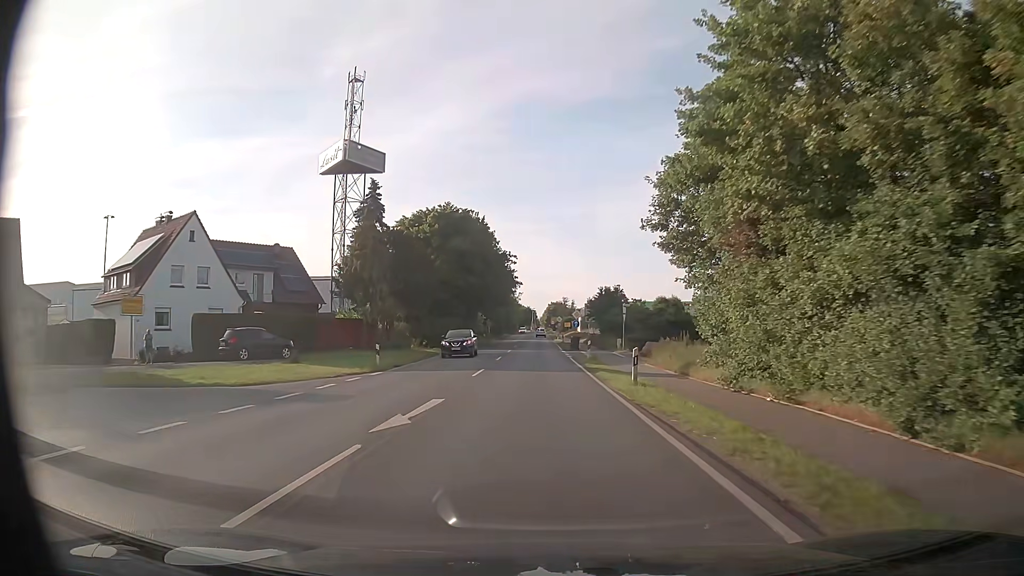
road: secondary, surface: asphalt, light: Day
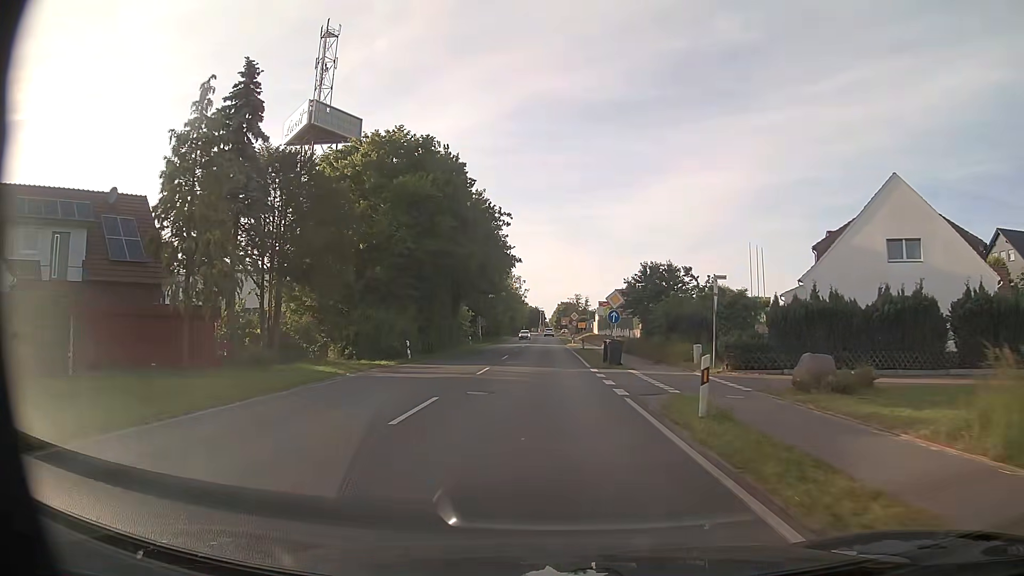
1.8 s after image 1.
(-0.2, +24.5) m; -1°
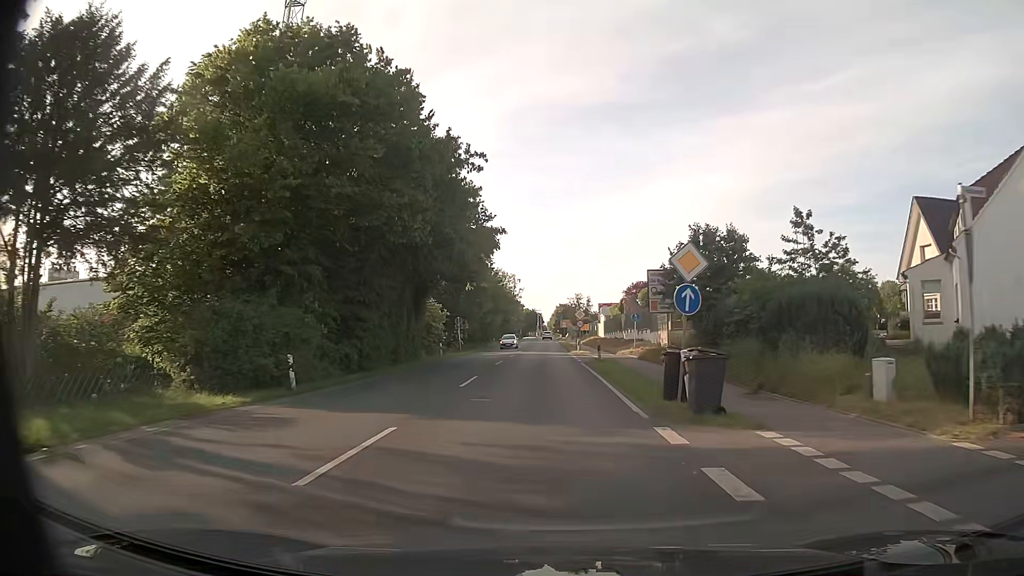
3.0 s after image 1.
(+0.1, +15.7) m; 0°
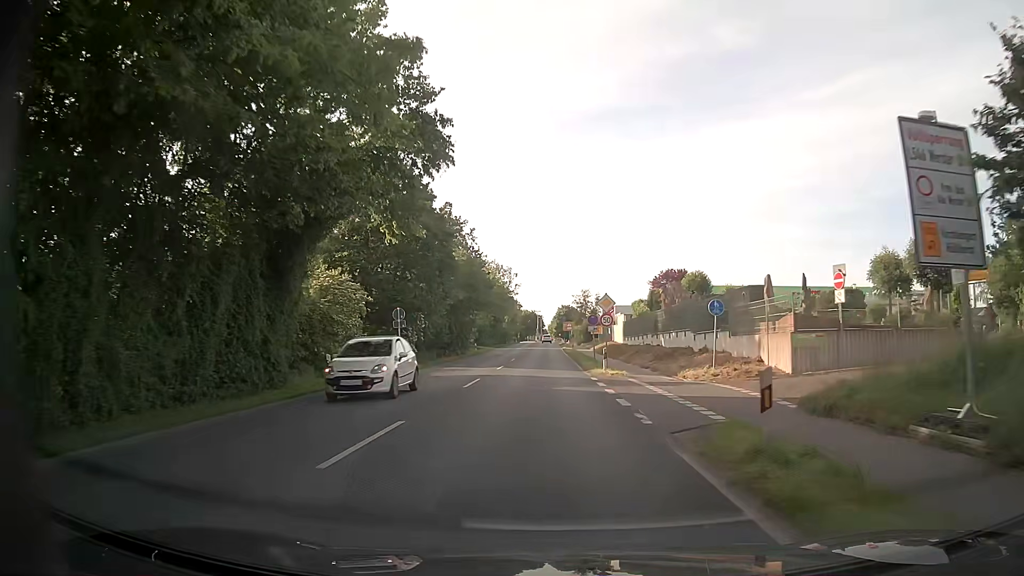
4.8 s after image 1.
(0.0, +23.3) m; 0°
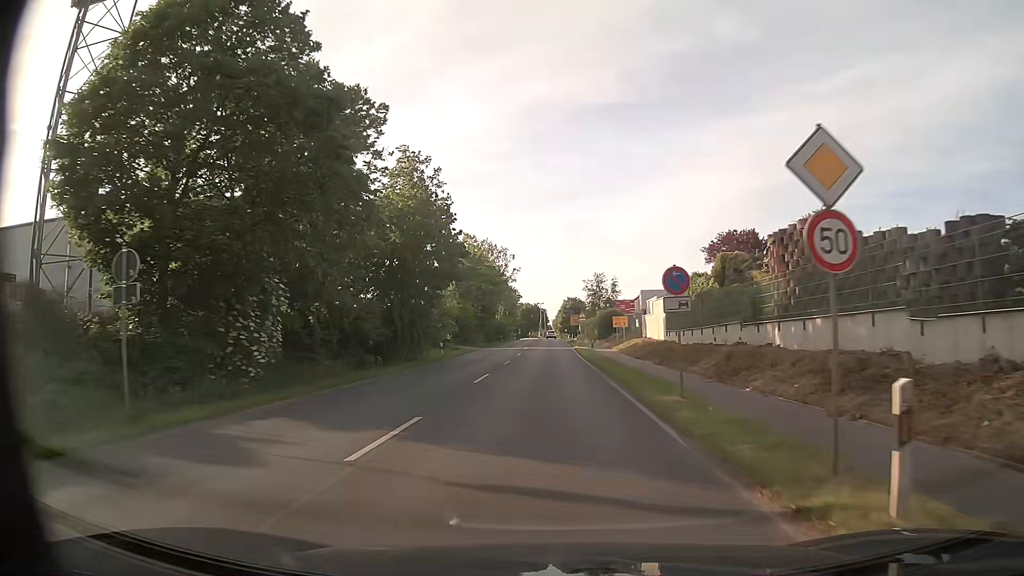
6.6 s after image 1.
(0.0, +23.6) m; 0°
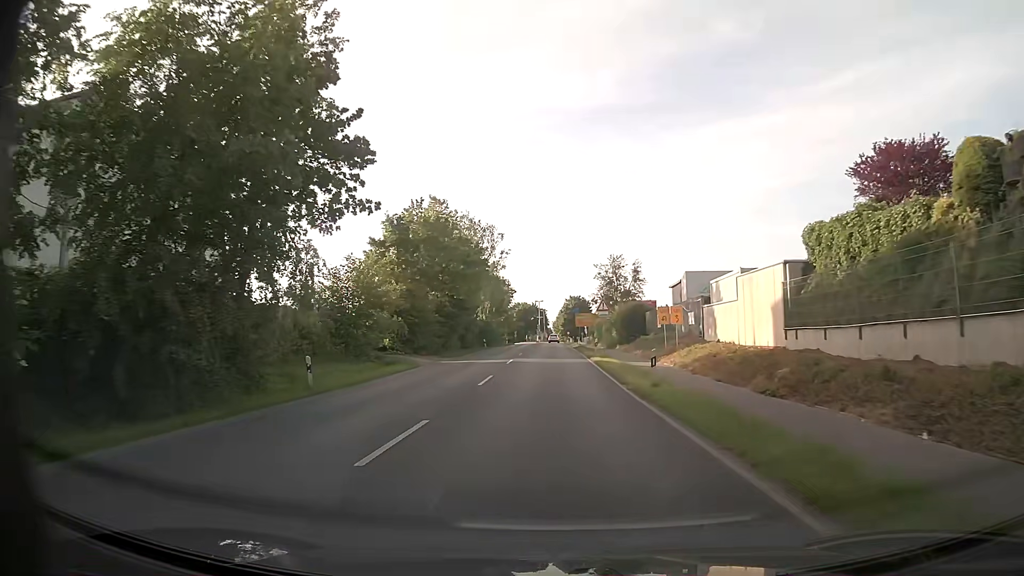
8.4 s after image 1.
(0.0, +24.3) m; 0°
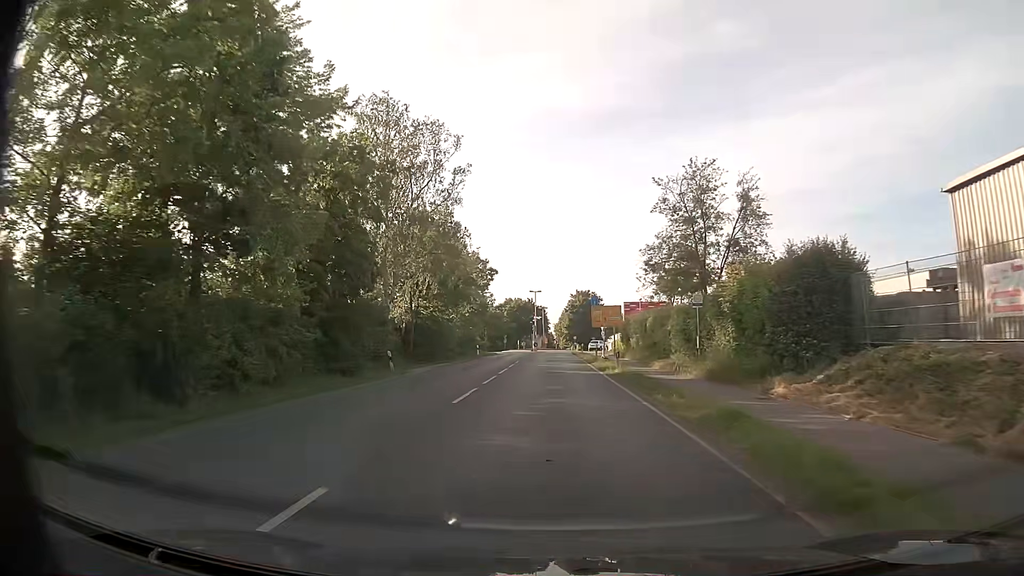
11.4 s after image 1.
(+0.3, +41.1) m; 0°
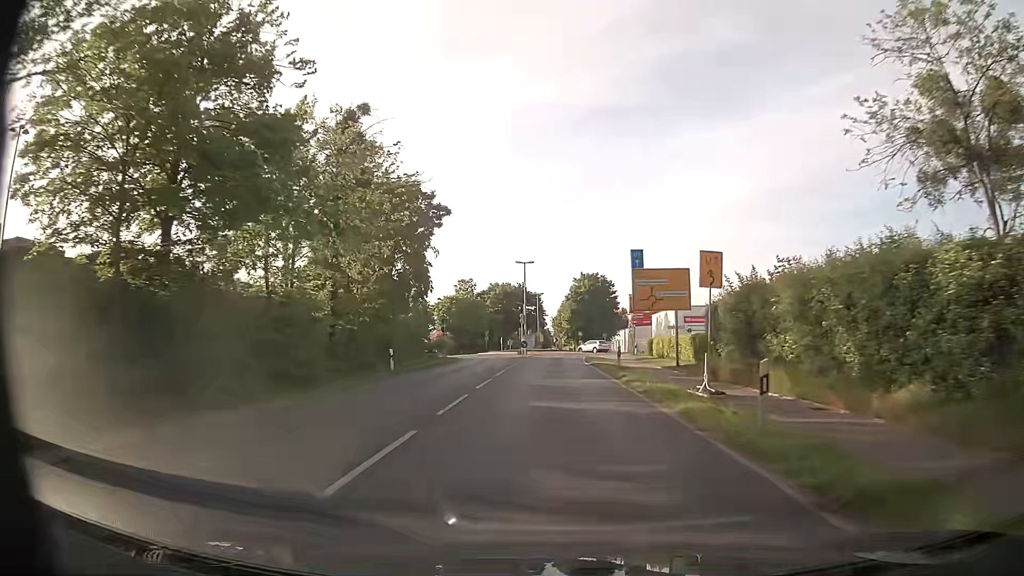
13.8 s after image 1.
(+0.1, +32.7) m; 0°
(0, +10) (0, +20) (0, +30) (+1, +40) (+1, +50) (+2, +60) (+6, +69) (+8, +79) (+4, +88) (+2, +98) m
